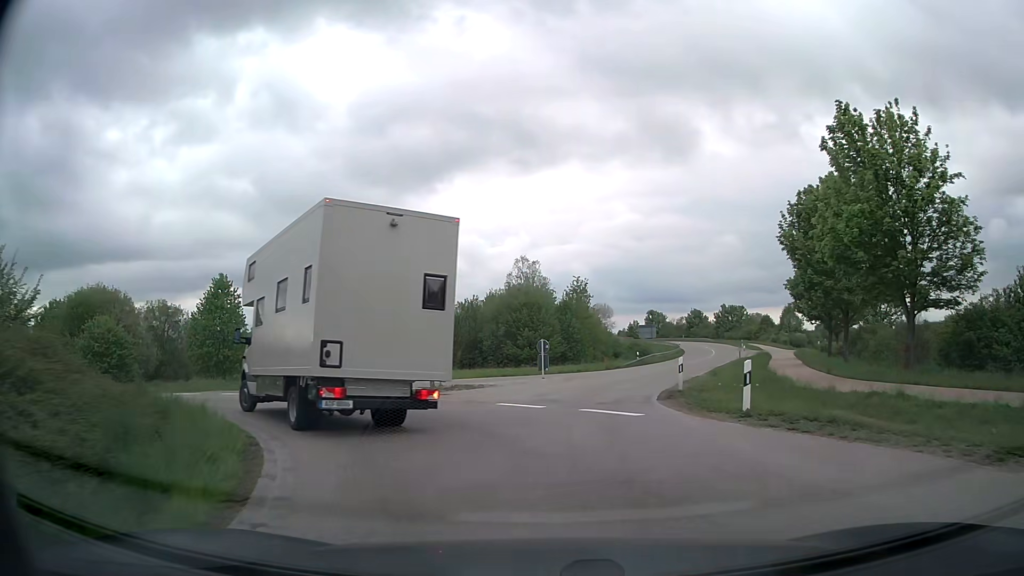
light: Day
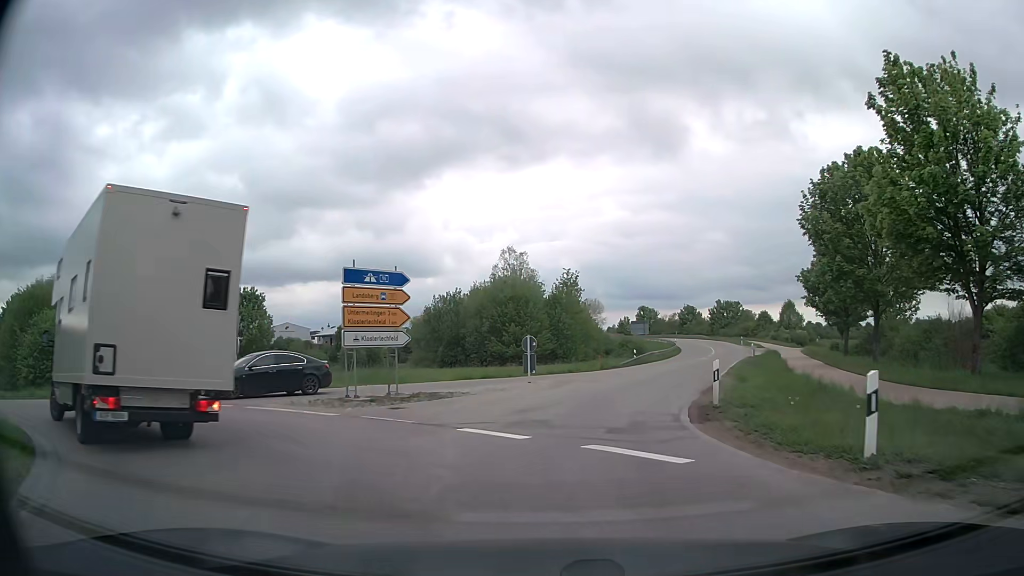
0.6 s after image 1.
(0.0, +5.4) m; 0°
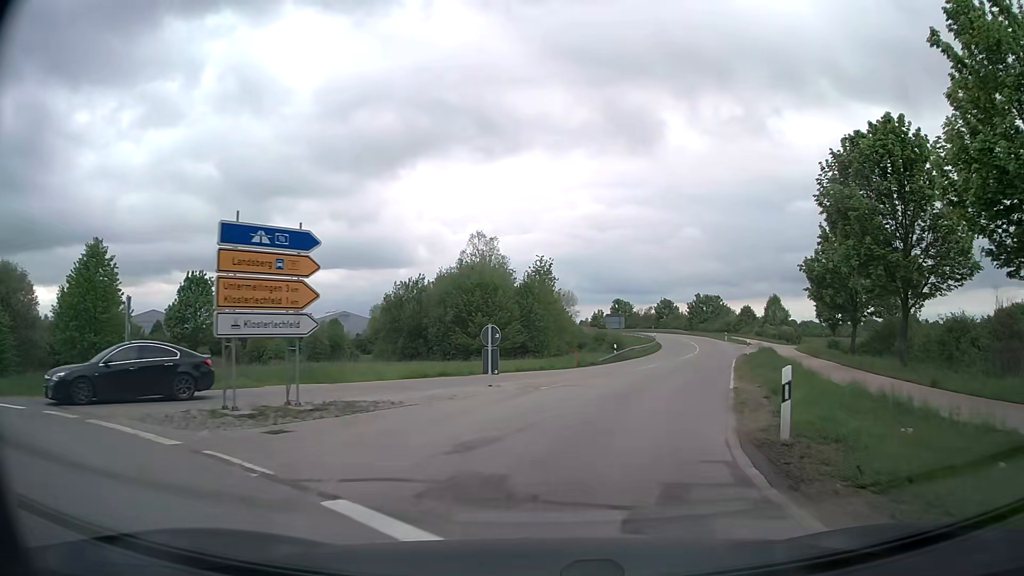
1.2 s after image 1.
(+0.1, +5.8) m; +2°
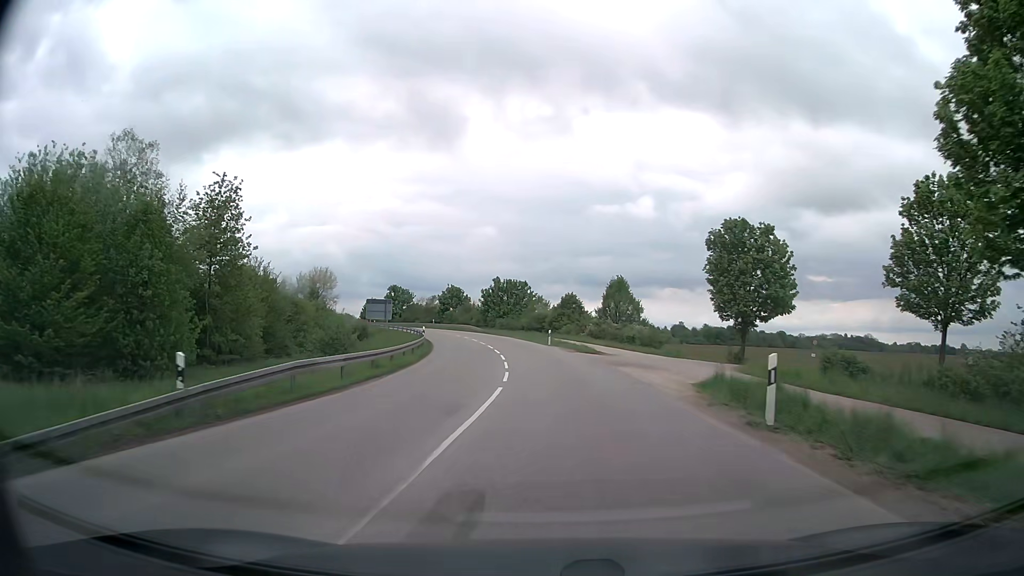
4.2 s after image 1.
(+7.2, +35.6) m; +18°
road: secondary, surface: asphalt
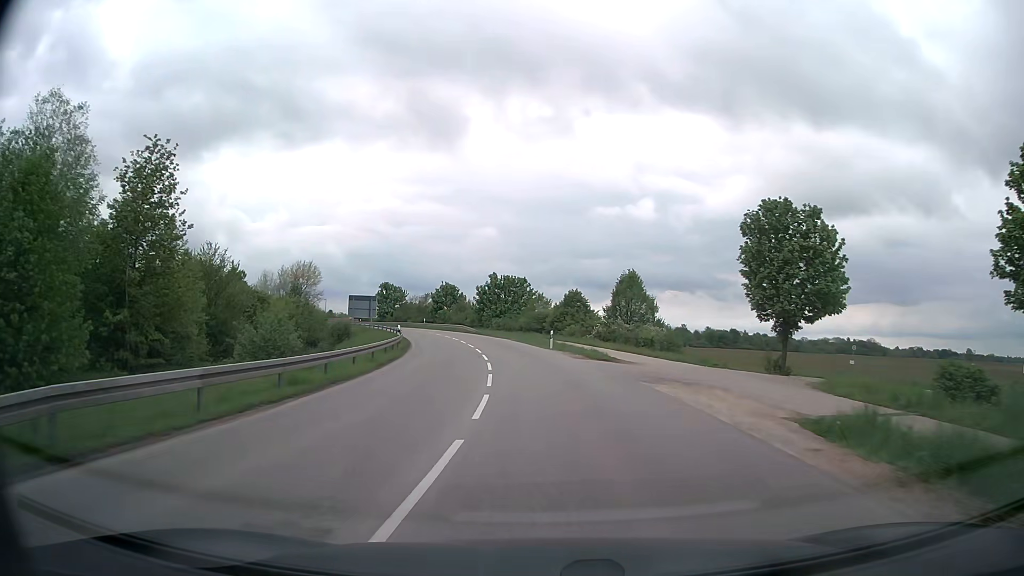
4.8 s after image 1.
(0.0, +8.5) m; 0°
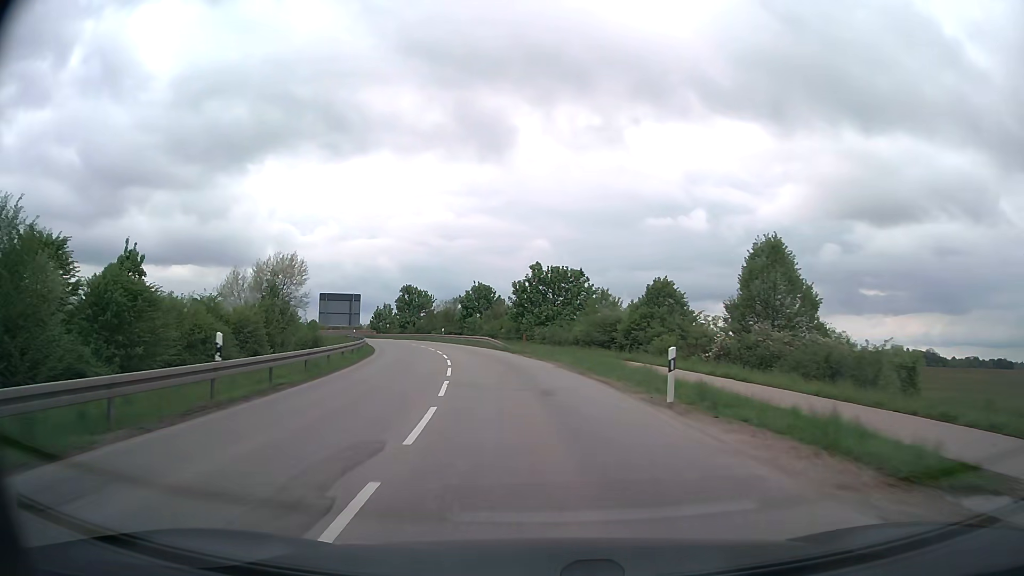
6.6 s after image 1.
(-0.8, +26.6) m; -4°
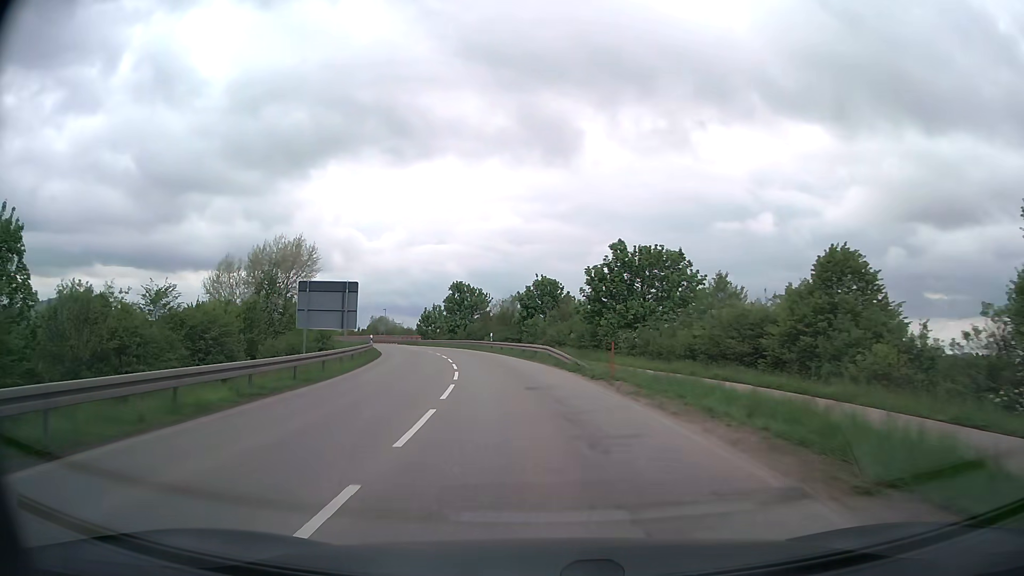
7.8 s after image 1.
(-0.9, +18.1) m; -6°
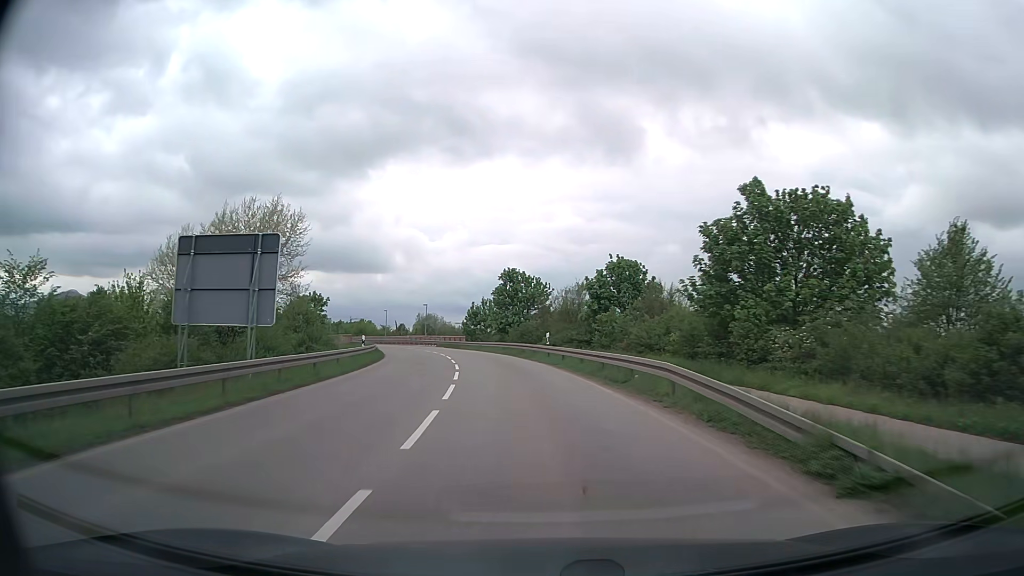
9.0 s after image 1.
(-0.9, +18.2) m; -5°
(0, +10) (-1, +20) (-2, +30) (-4, +40) (-6, +49) (-9, +59) (-12, +69) (-15, +78) (-20, +87) (-24, +96) m
